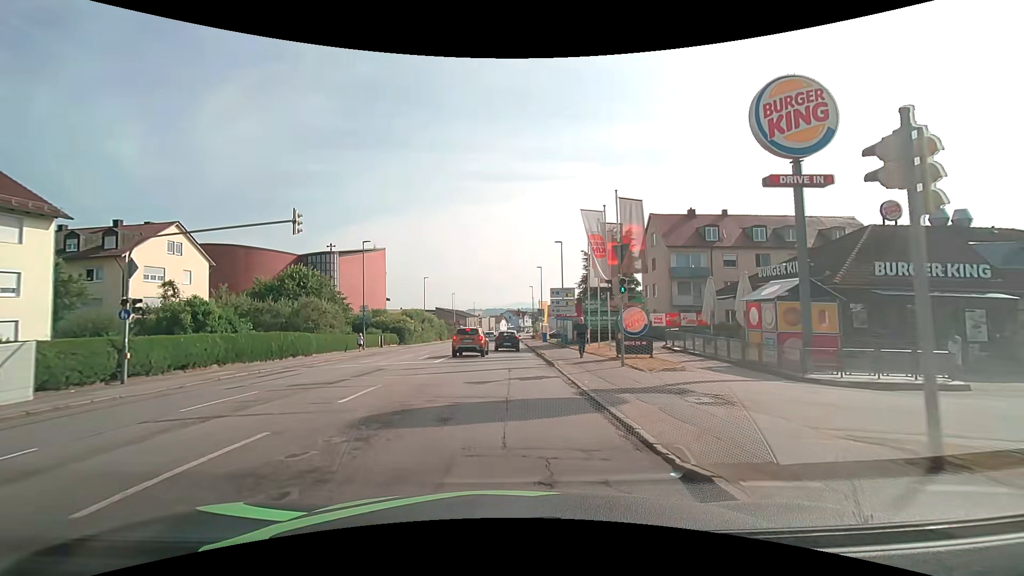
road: tertiary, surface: asphalt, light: Day
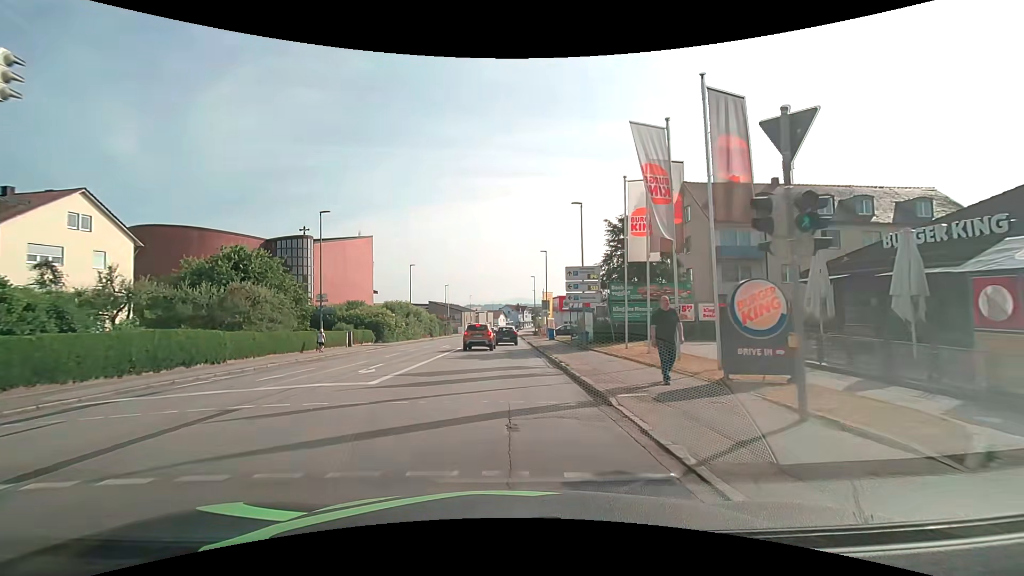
(+0.1, +10.7) m; +1°
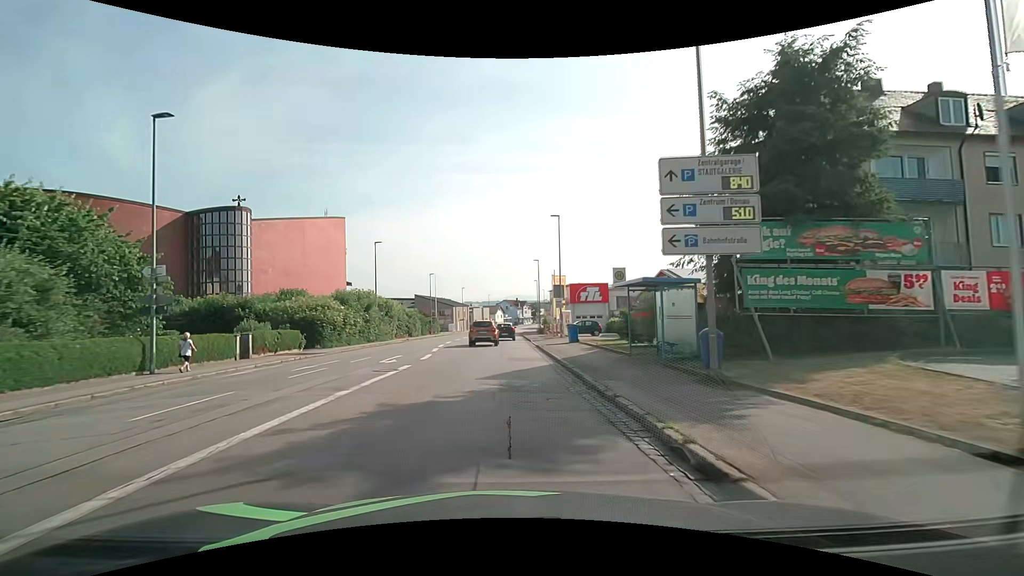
(-0.2, +17.3) m; 0°
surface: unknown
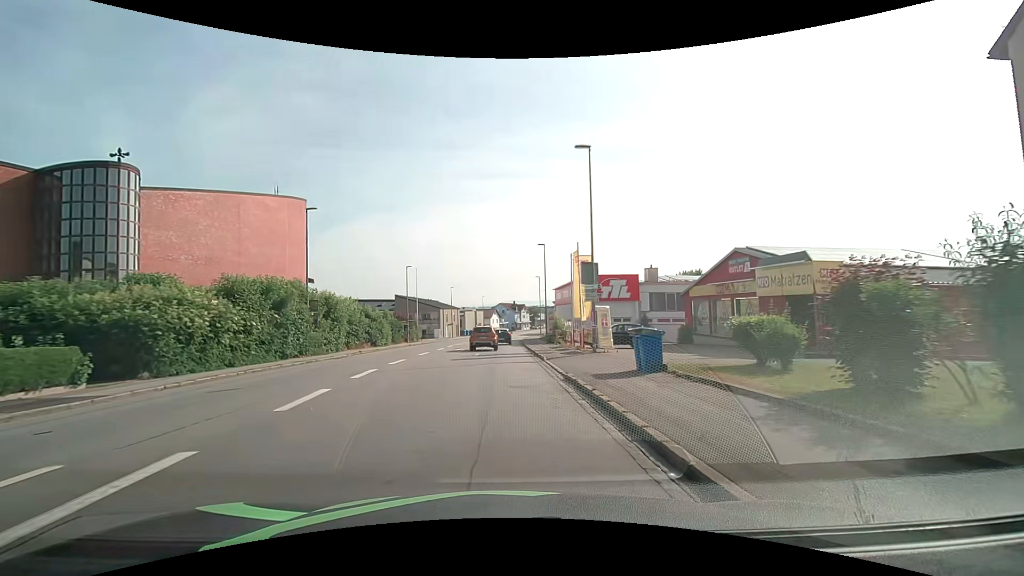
(-0.1, +17.1) m; 0°
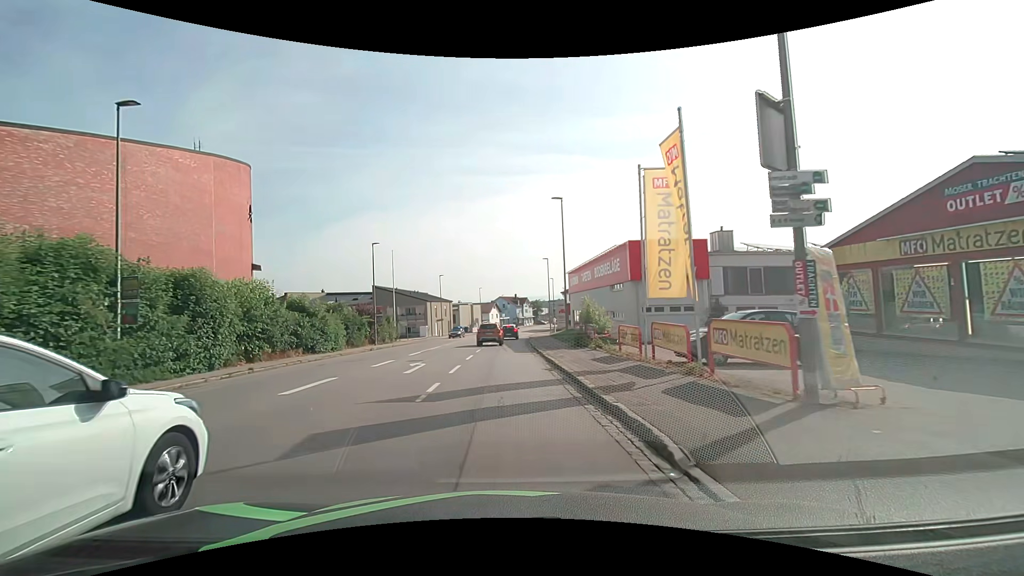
(0.0, +17.1) m; 0°
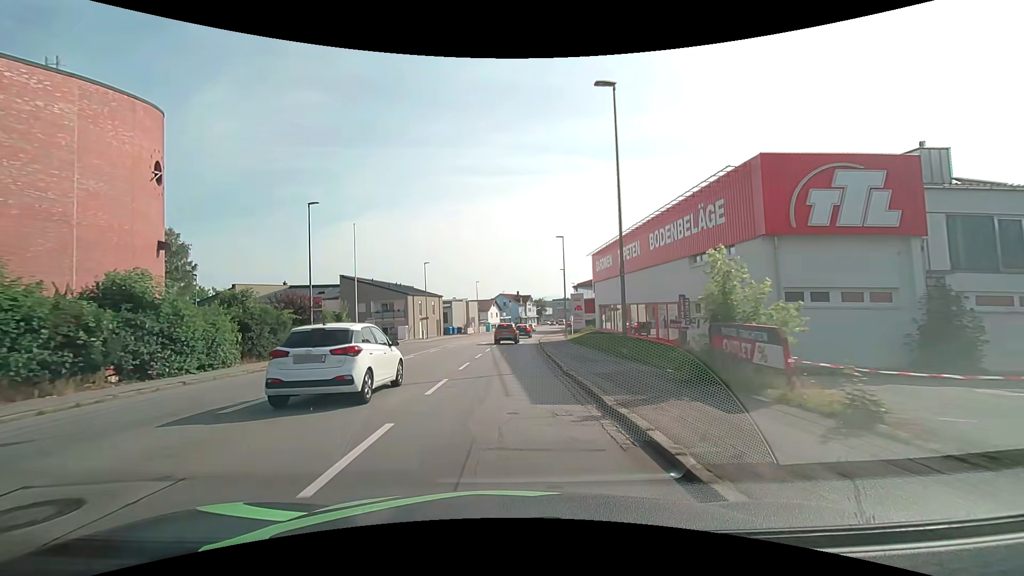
(0.0, +16.8) m; 0°
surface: asphalt
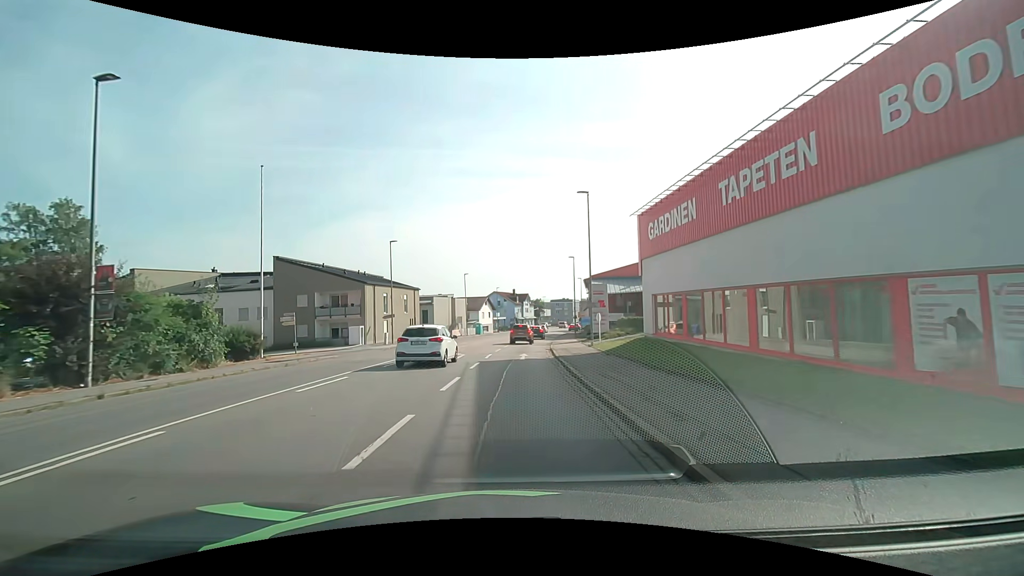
(0.0, +17.6) m; 0°
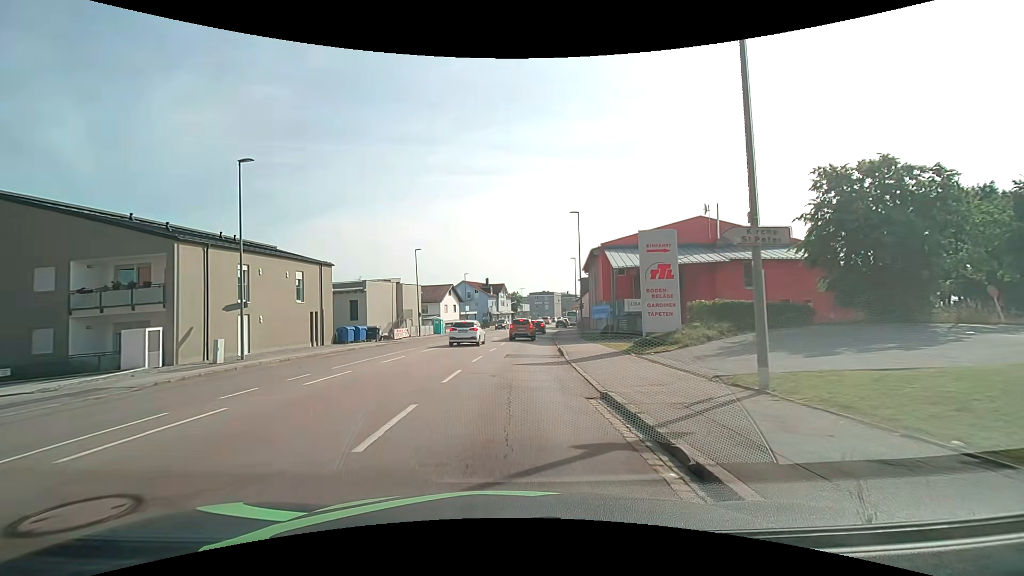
(+0.6, +23.8) m; +3°
(0, +10) (+1, +20) (+1, +30) (+2, +40) (+3, +50) (+4, +60) (+6, +70) (+8, +80) (+9, +89) (+11, +99) m
